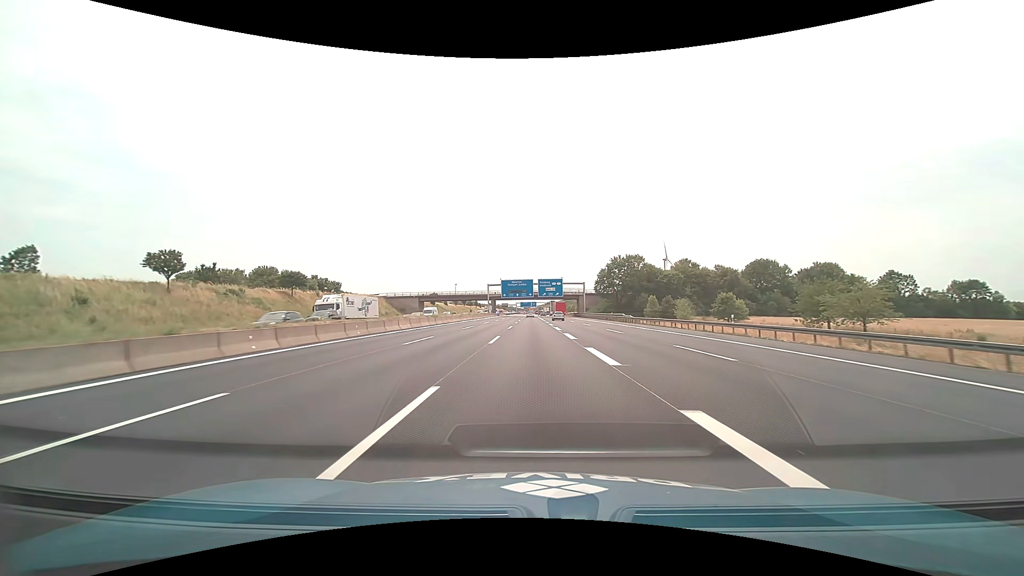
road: motorway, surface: asphalt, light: Day
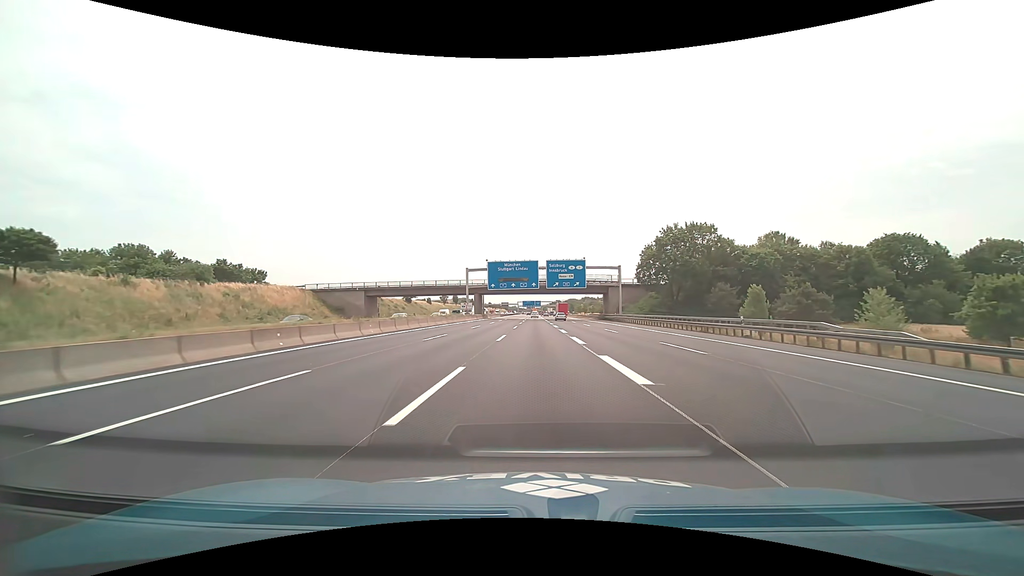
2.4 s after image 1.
(-0.3, +51.1) m; 0°
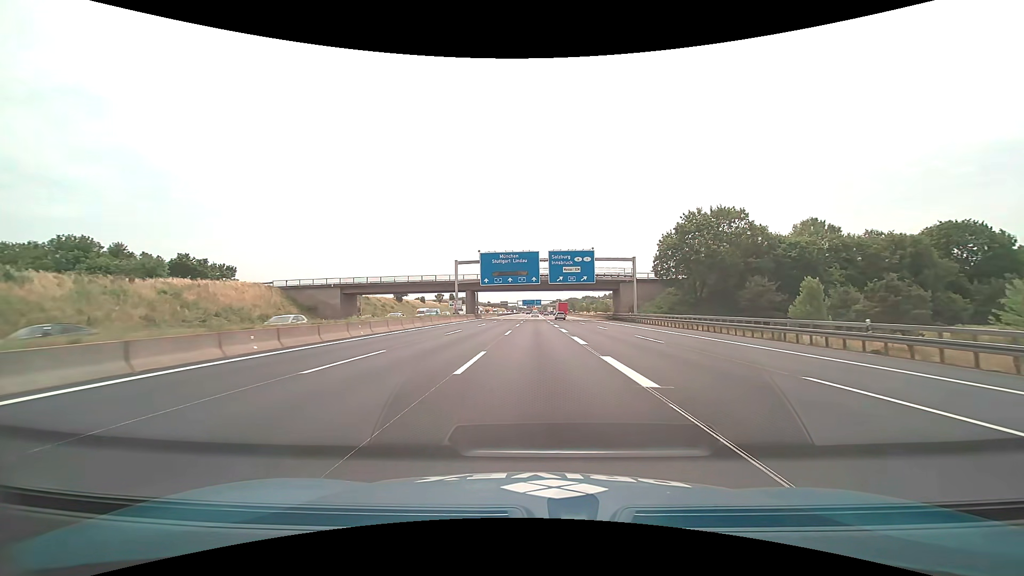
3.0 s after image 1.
(0.0, +12.4) m; 0°
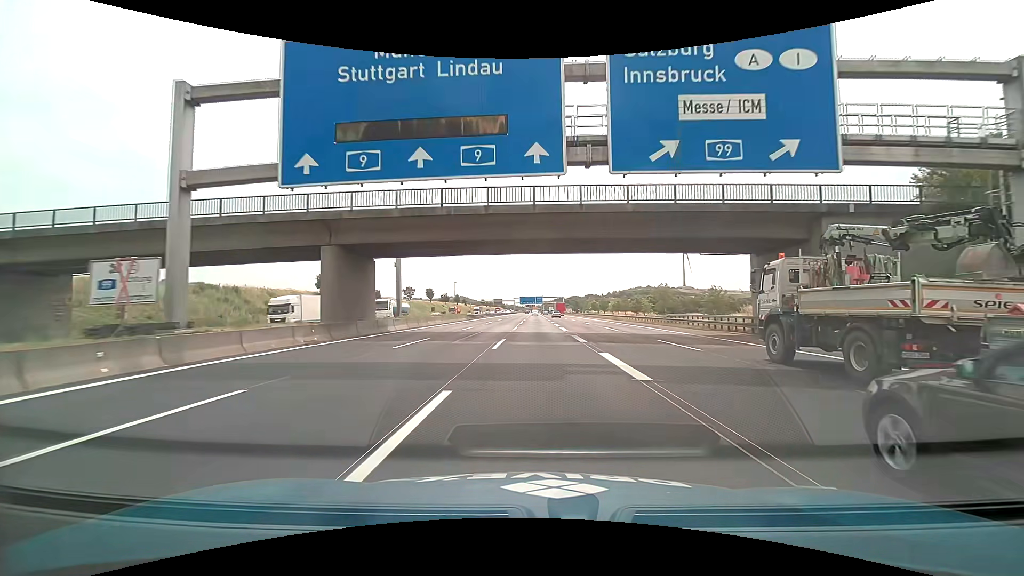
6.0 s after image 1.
(0.0, +58.7) m; 0°
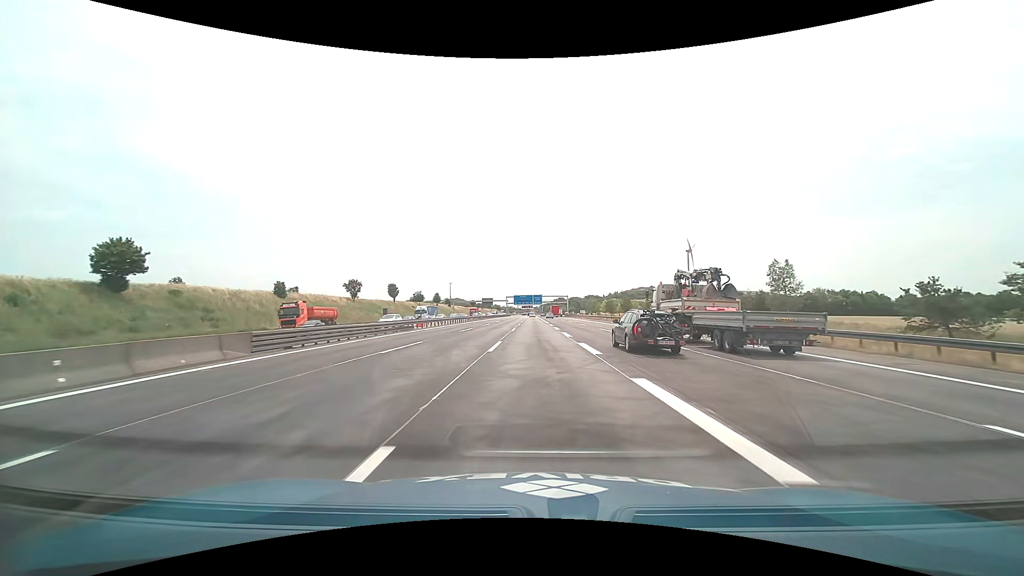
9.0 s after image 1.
(-0.1, +53.6) m; 0°
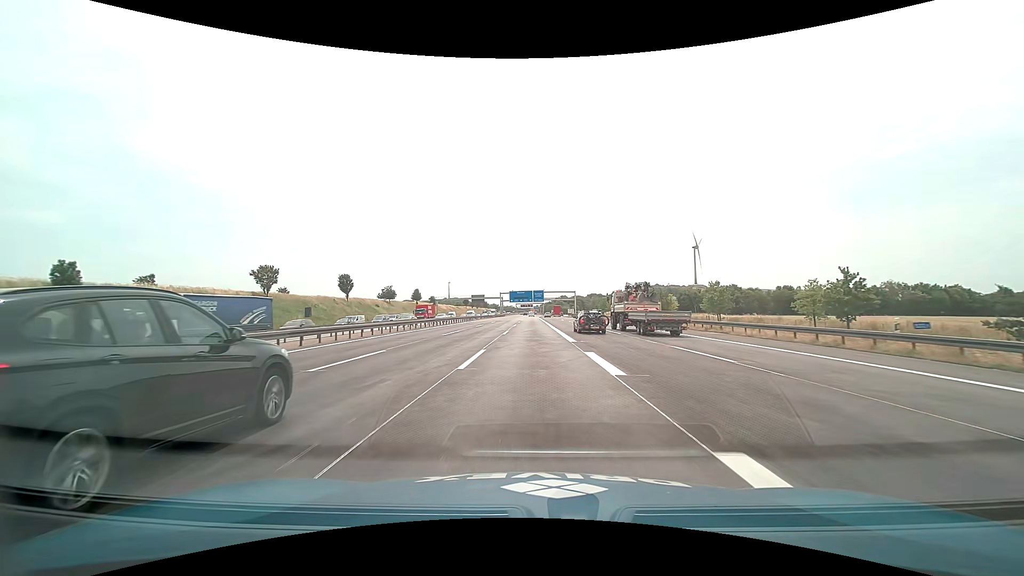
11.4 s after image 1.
(+0.2, +41.4) m; 0°
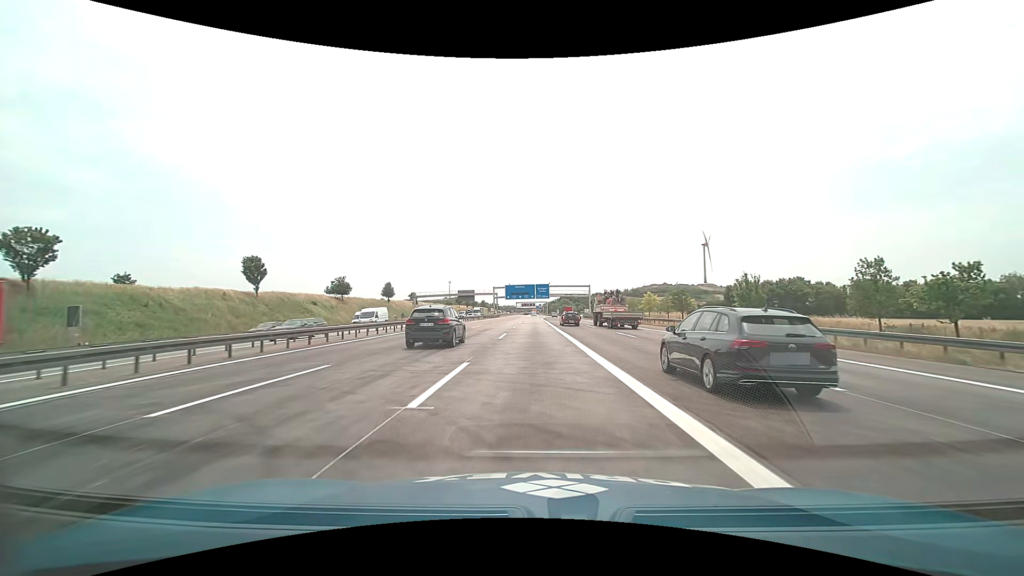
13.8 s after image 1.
(-0.1, +41.4) m; 0°
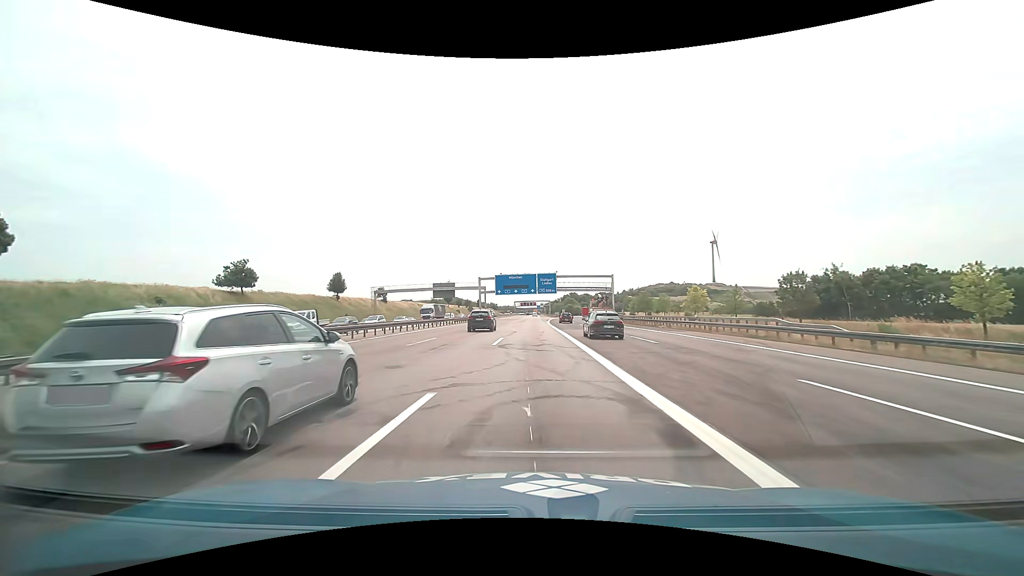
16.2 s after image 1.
(0.0, +41.0) m; 0°
(0, +10) (0, +20) (0, +30) (0, +40) (0, +50) (0, +60) (0, +70) (+1, +80) (+1, +90) (+1, +100) m
